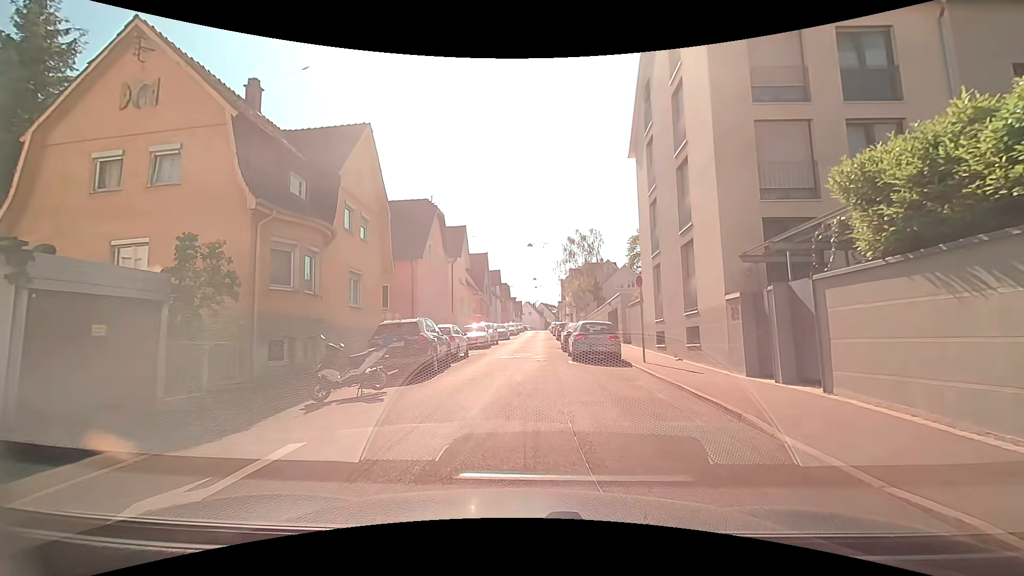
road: residential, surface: asphalt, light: Day
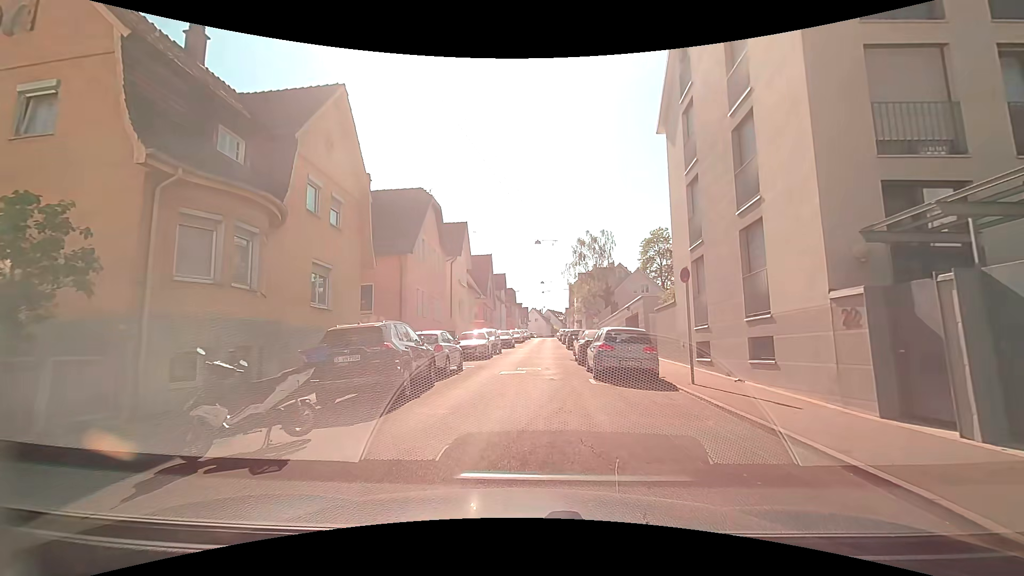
(0.0, +4.3) m; +1°
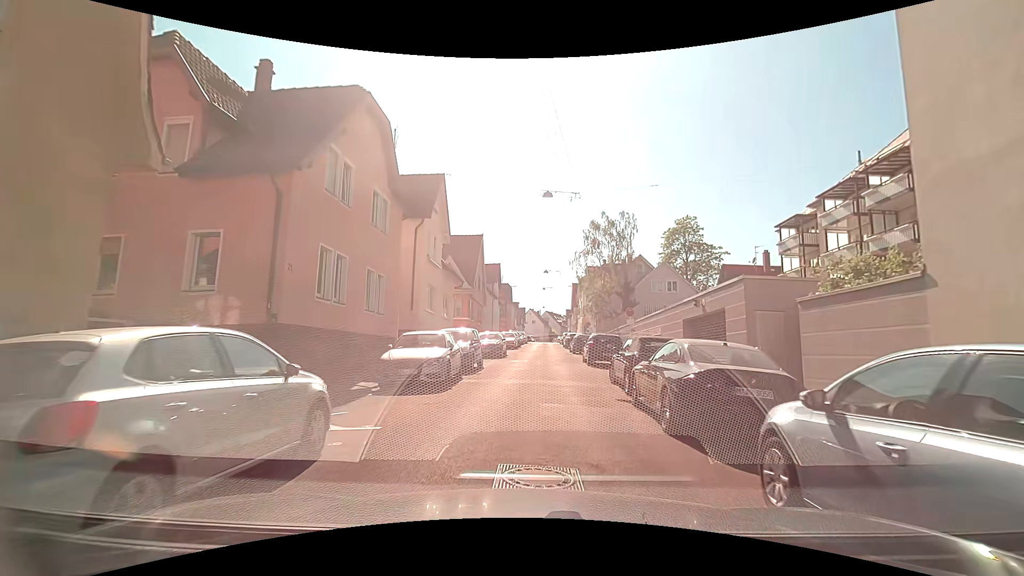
(-0.2, +12.8) m; -1°
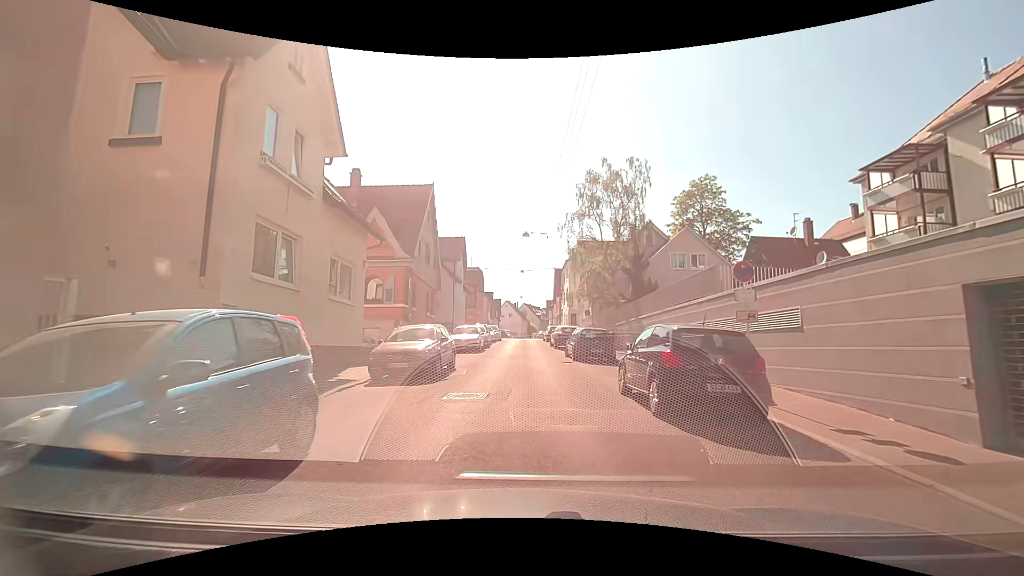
(+0.3, +14.6) m; +2°
